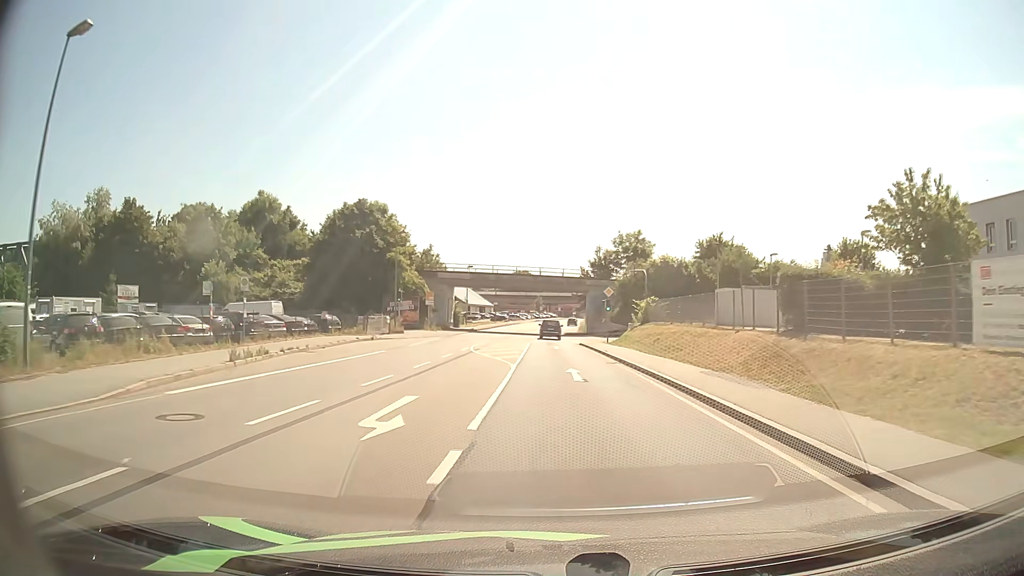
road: primary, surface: asphalt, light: Day
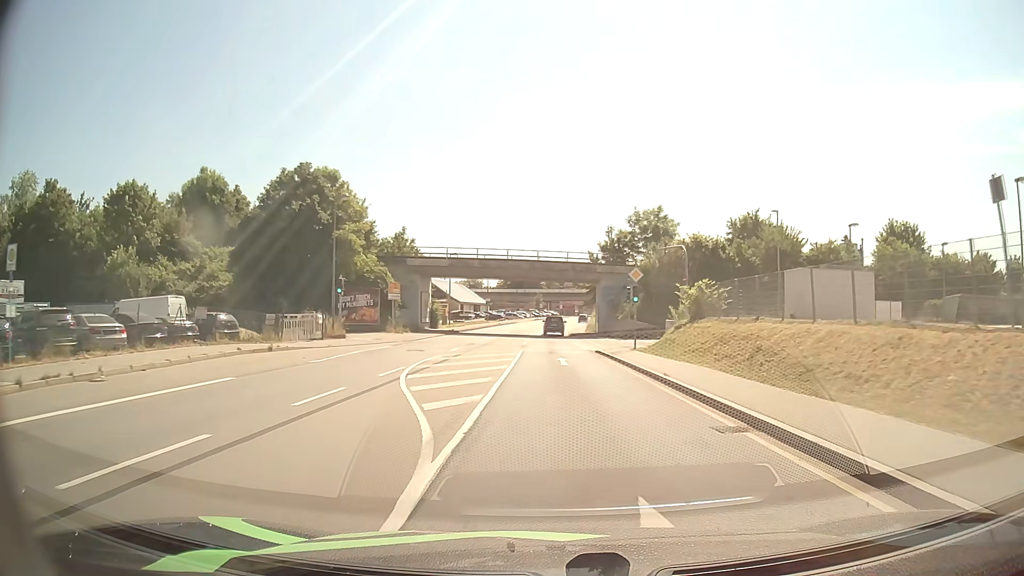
(0.0, +15.9) m; 0°
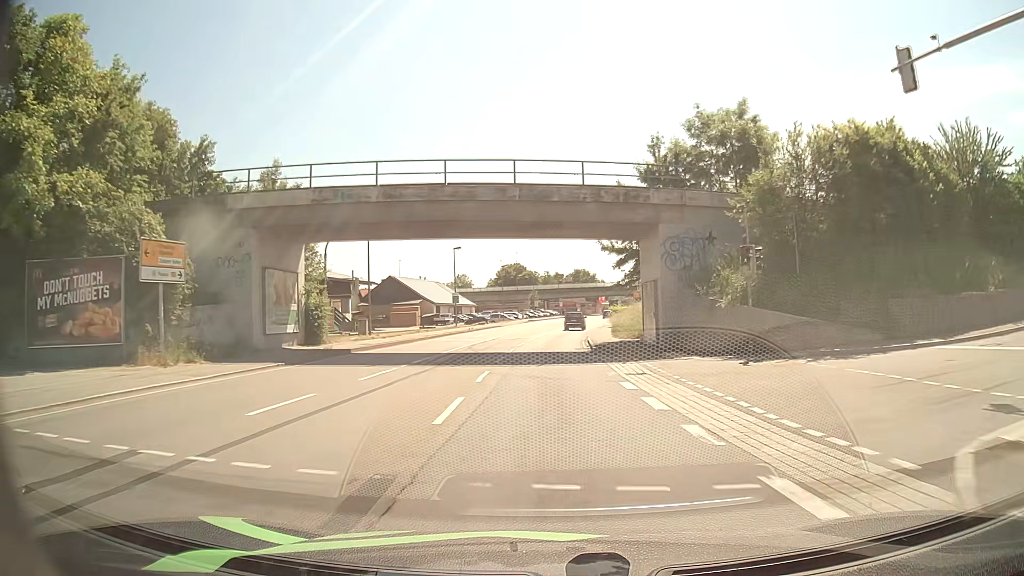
(+0.1, +32.4) m; 0°
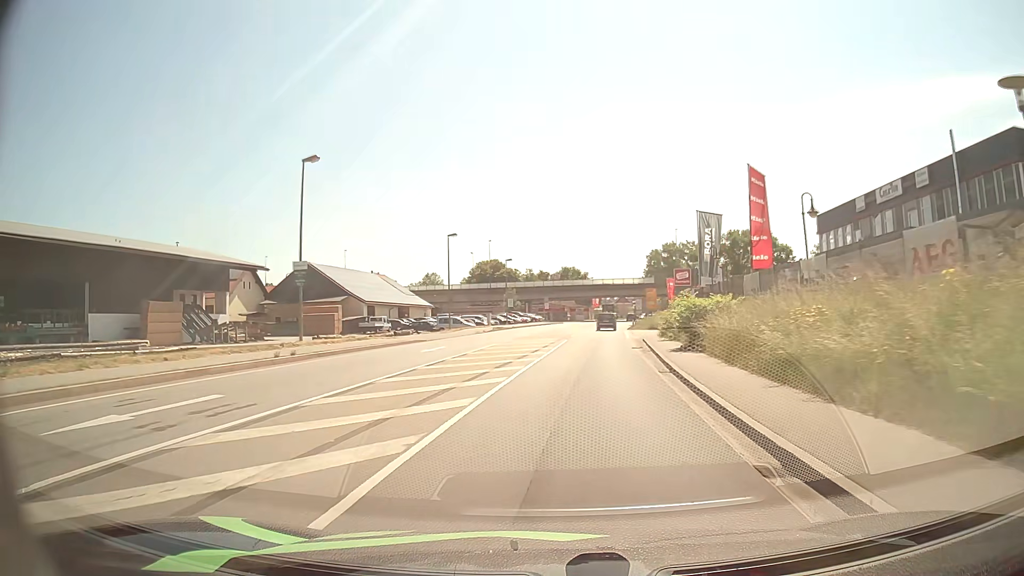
(+0.2, +40.1) m; +1°
(0, +10) (0, +20) (+1, +30) (+2, +40) (+3, +50) (+4, +60) (+6, +70) (+7, +80) (+9, +89) (+10, +99) m
